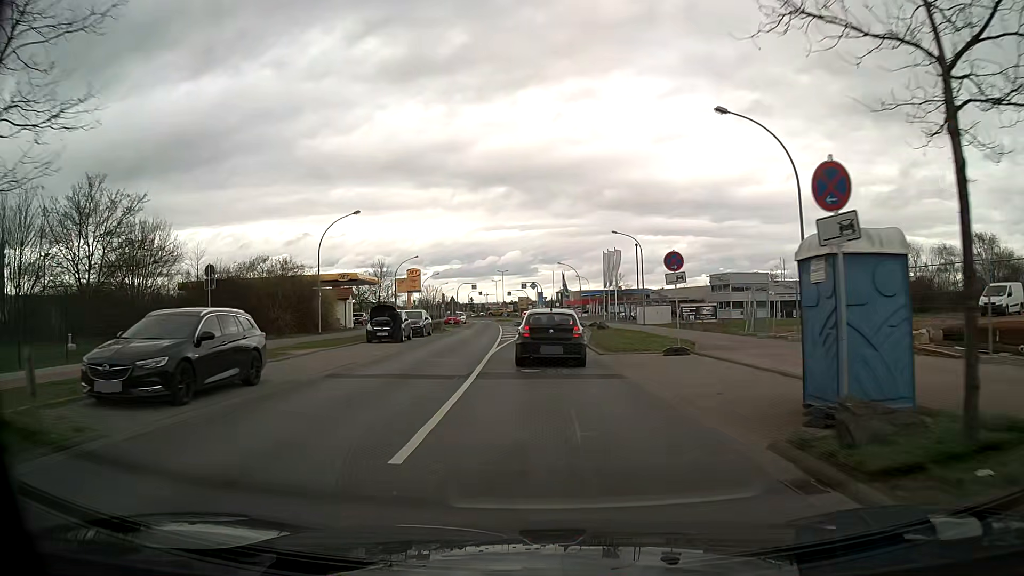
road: tertiary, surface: asphalt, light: Day
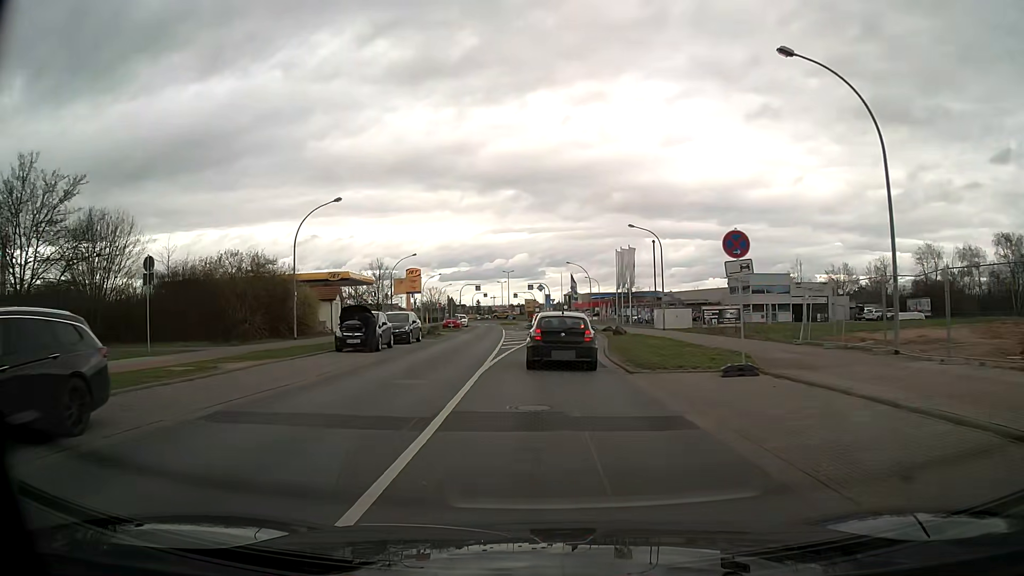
(0.0, +5.7) m; 0°
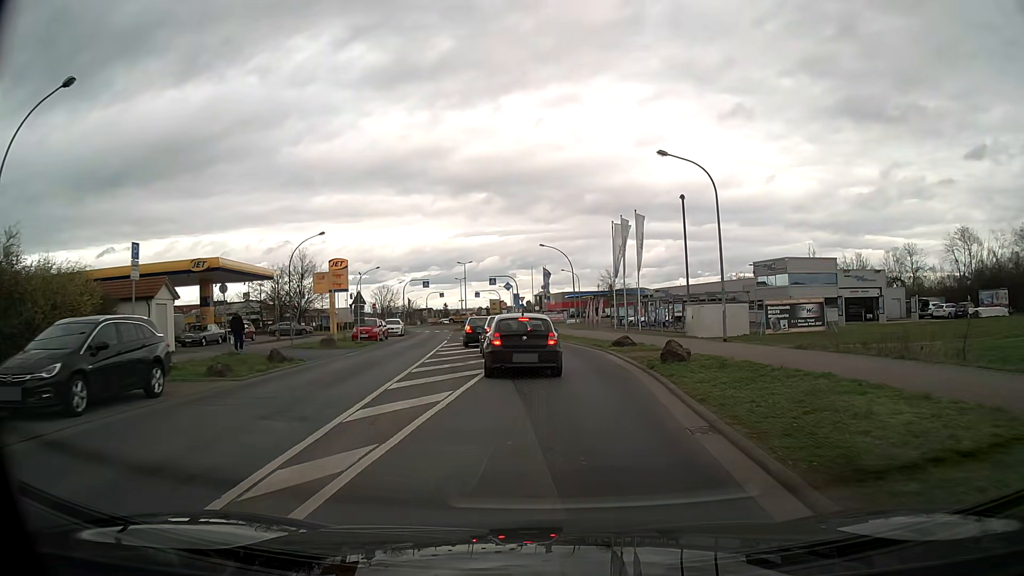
(+0.3, +22.5) m; +2°
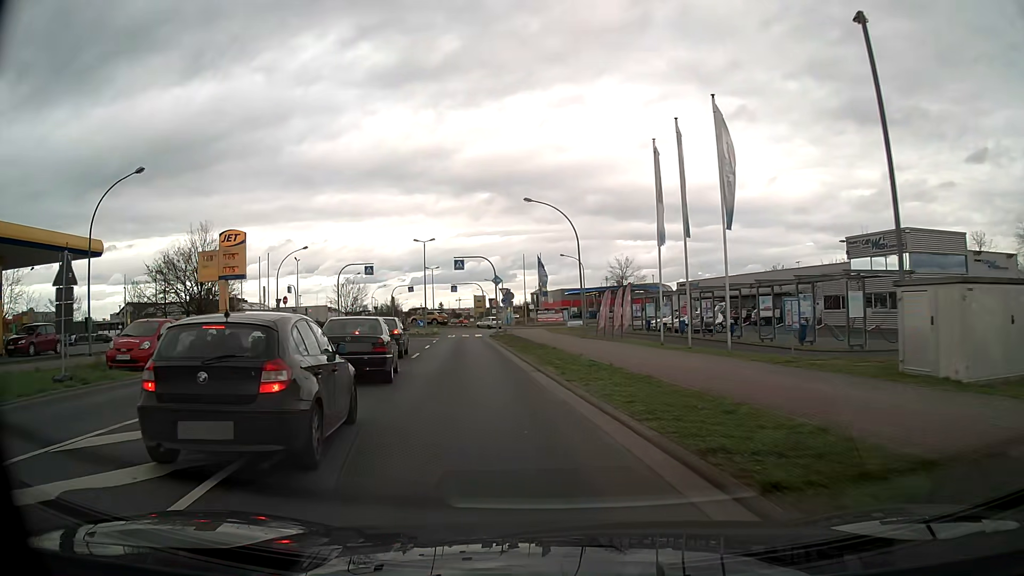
(+0.8, +23.7) m; 0°
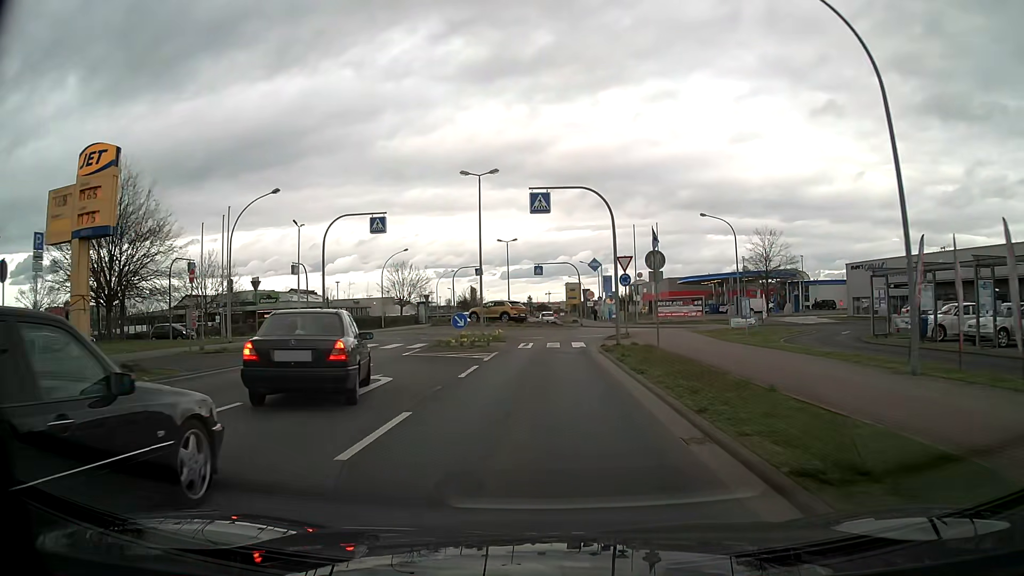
(-2.6, +25.6) m; -8°
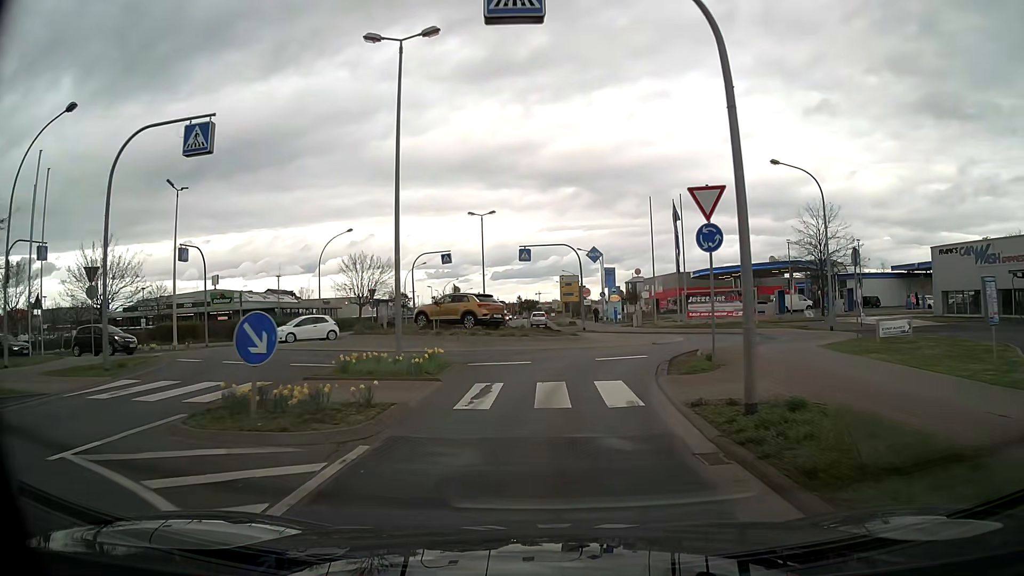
(+0.1, +16.5) m; +1°
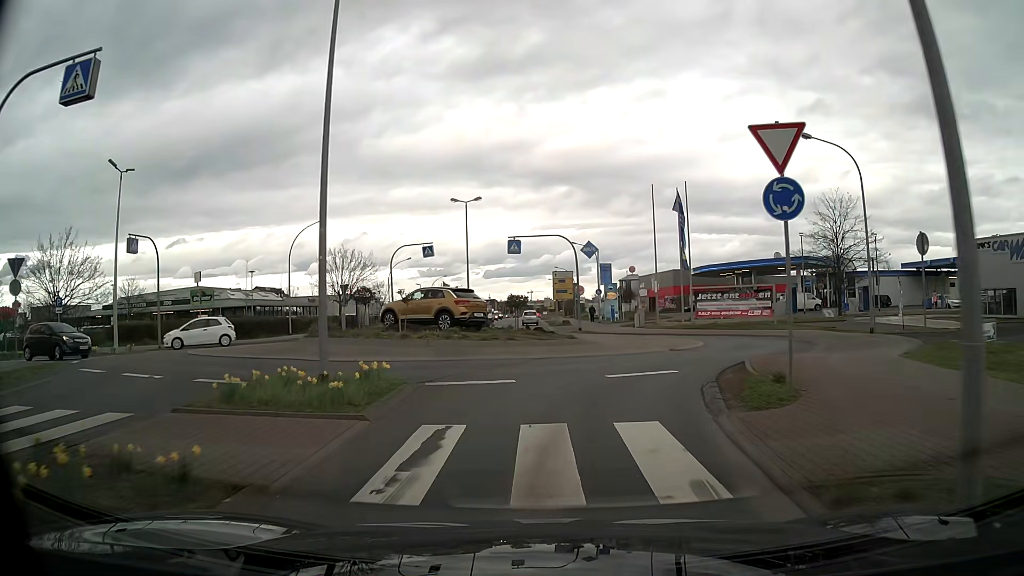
(0.0, +4.7) m; +1°
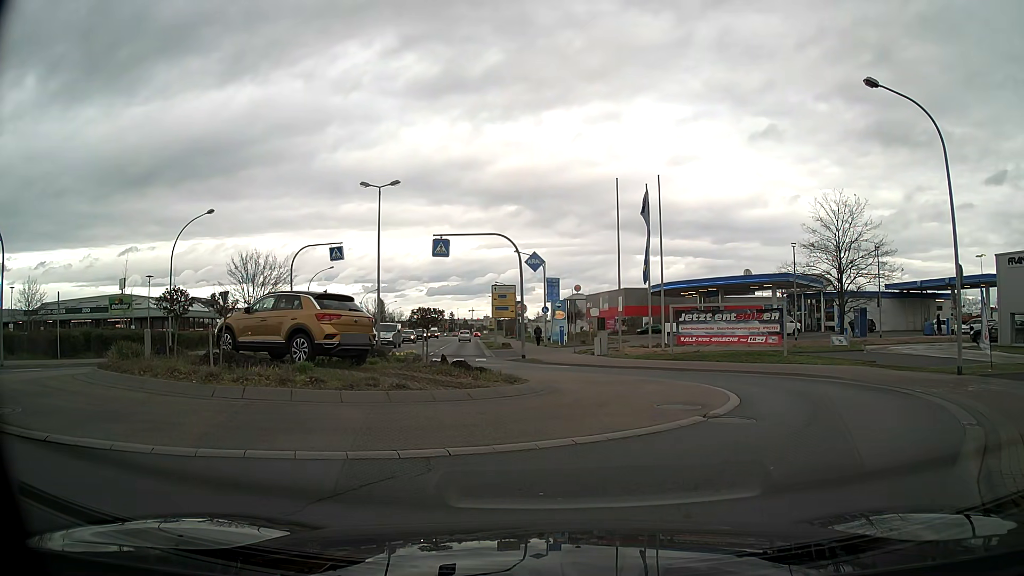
(+0.2, +8.6) m; +5°
